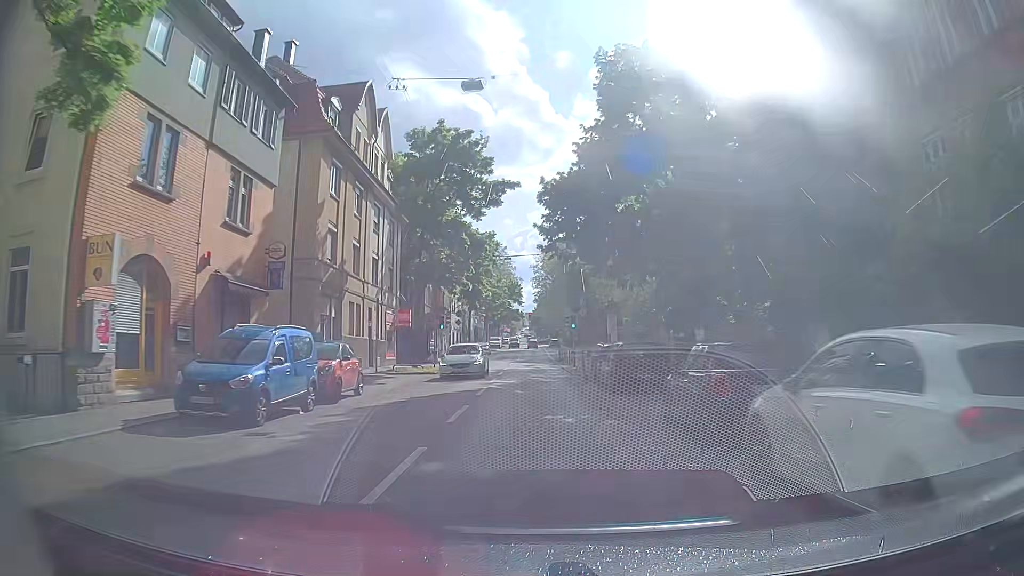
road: secondary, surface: asphalt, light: Day
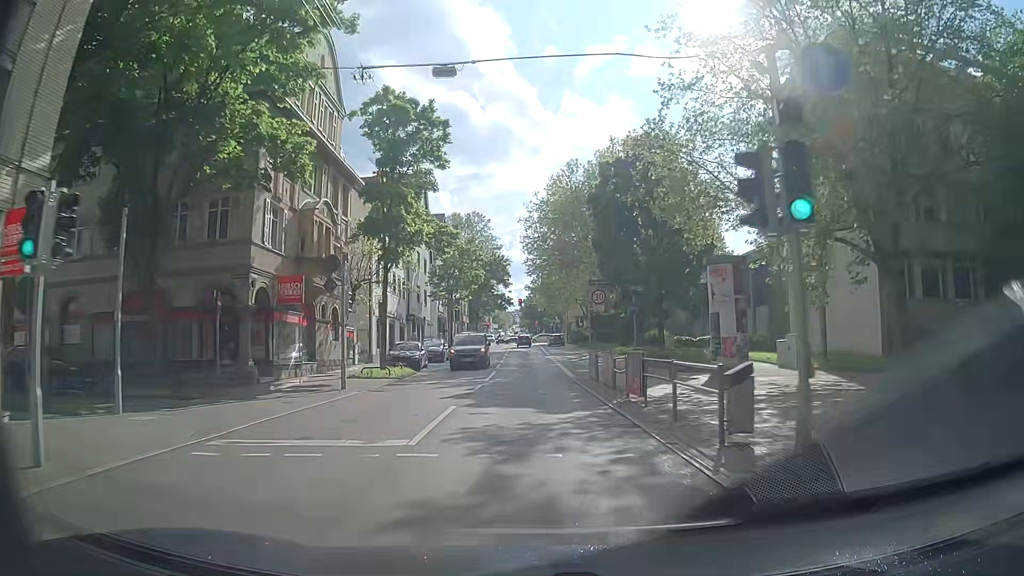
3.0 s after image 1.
(-0.8, +35.7) m; -1°
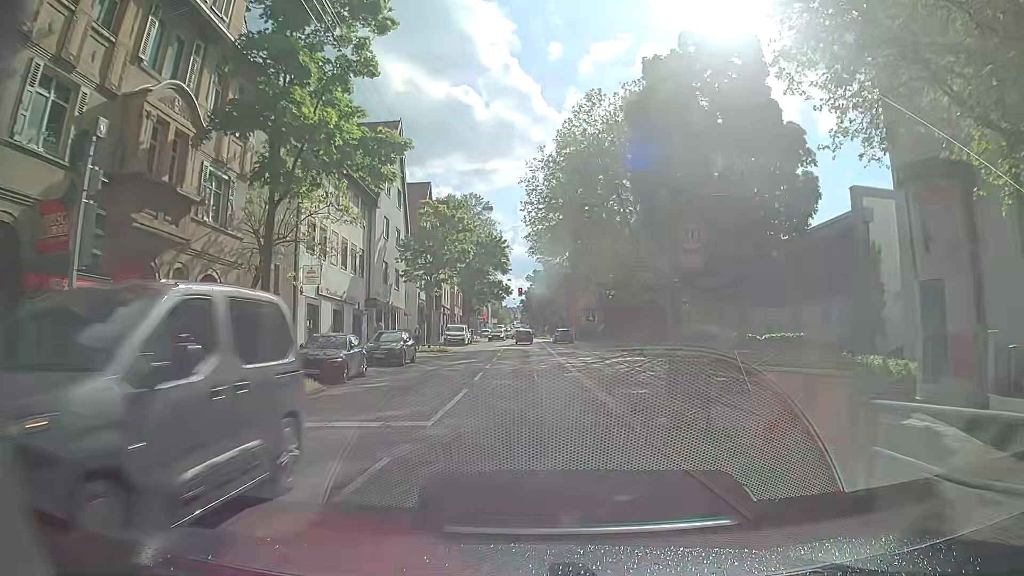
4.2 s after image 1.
(0.0, +13.7) m; +1°
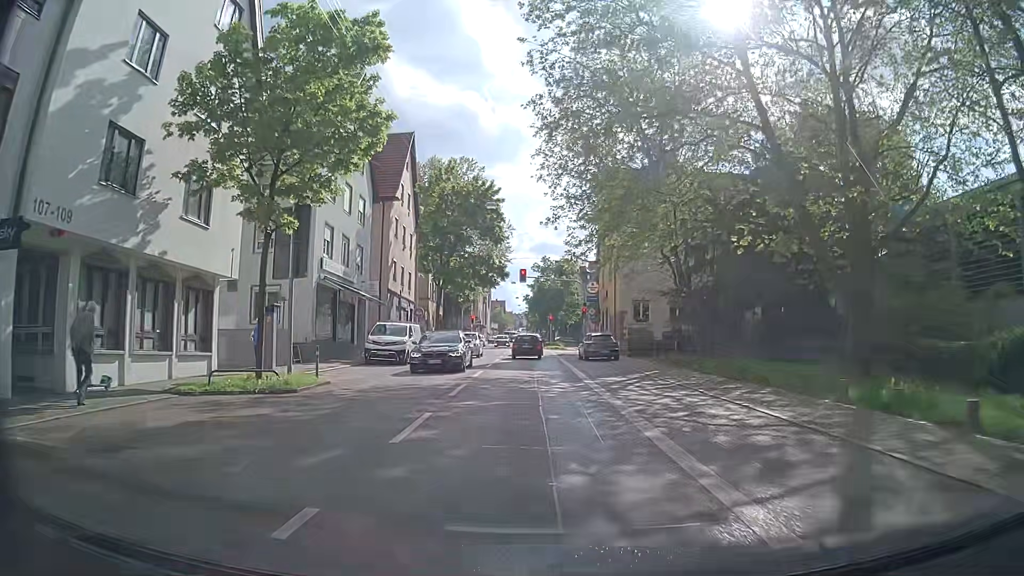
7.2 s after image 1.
(-0.7, +29.5) m; -2°
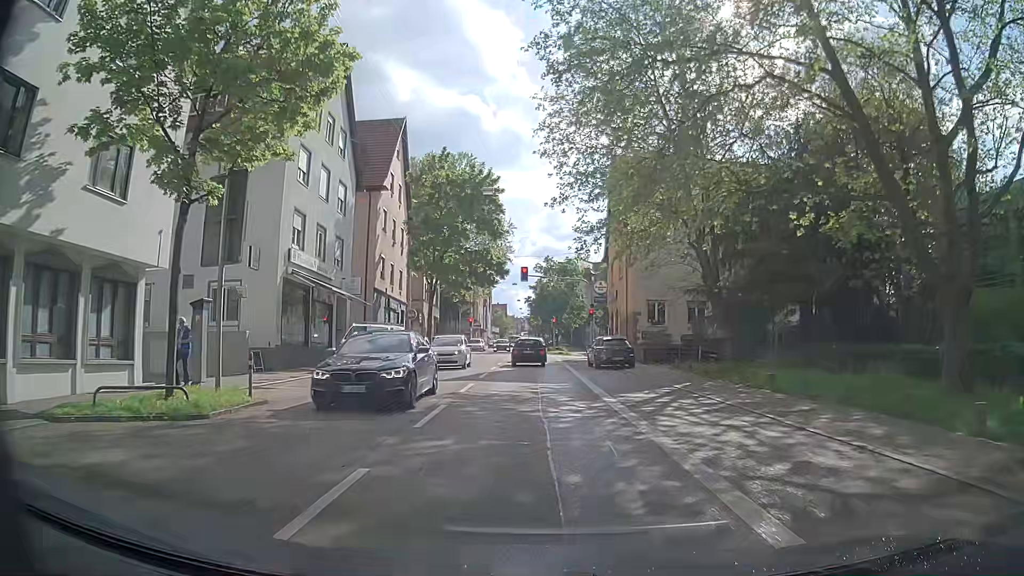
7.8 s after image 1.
(0.0, +4.4) m; -1°
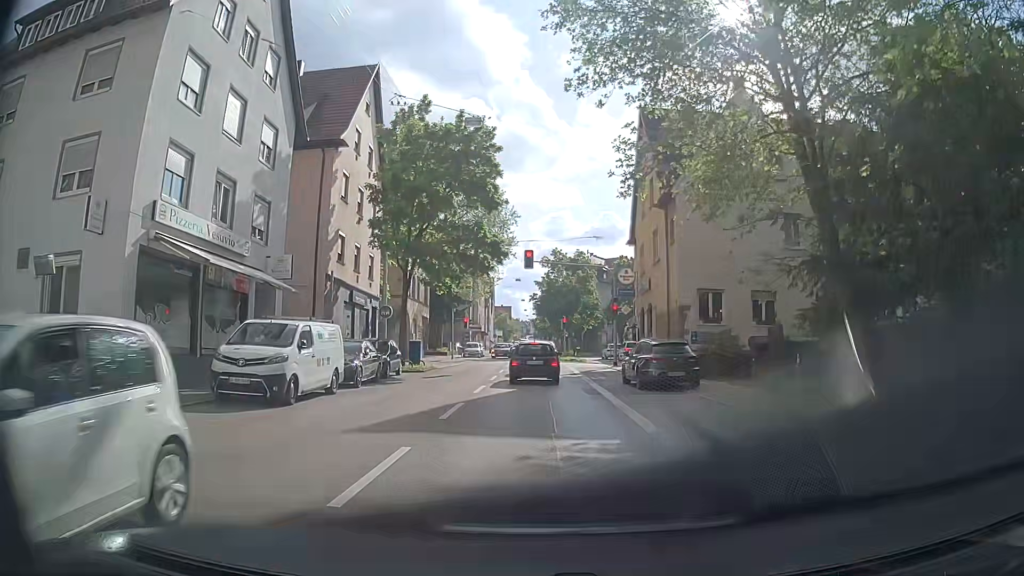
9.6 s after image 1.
(+0.1, +10.5) m; +1°
